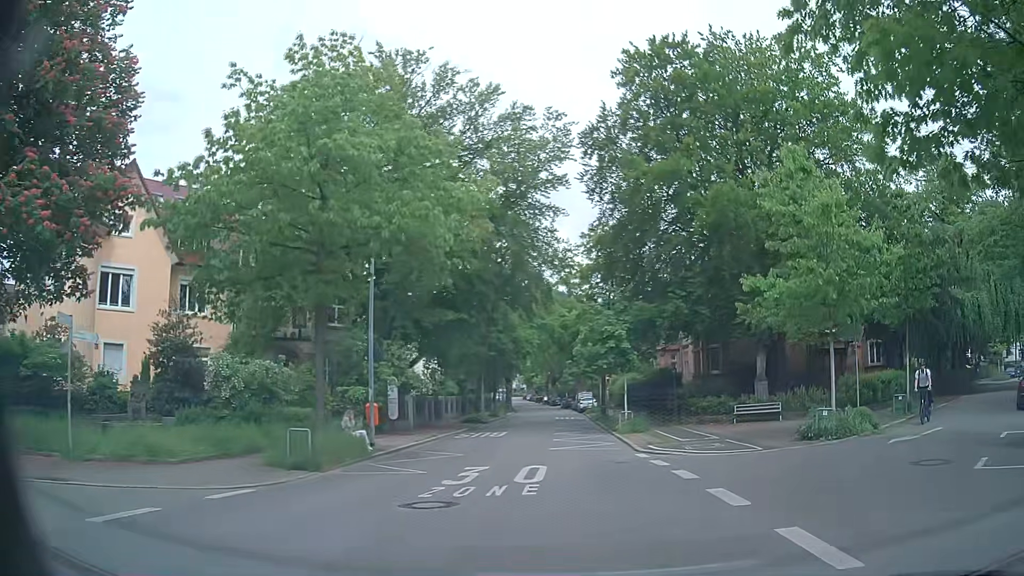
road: unclassified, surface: asphalt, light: Day
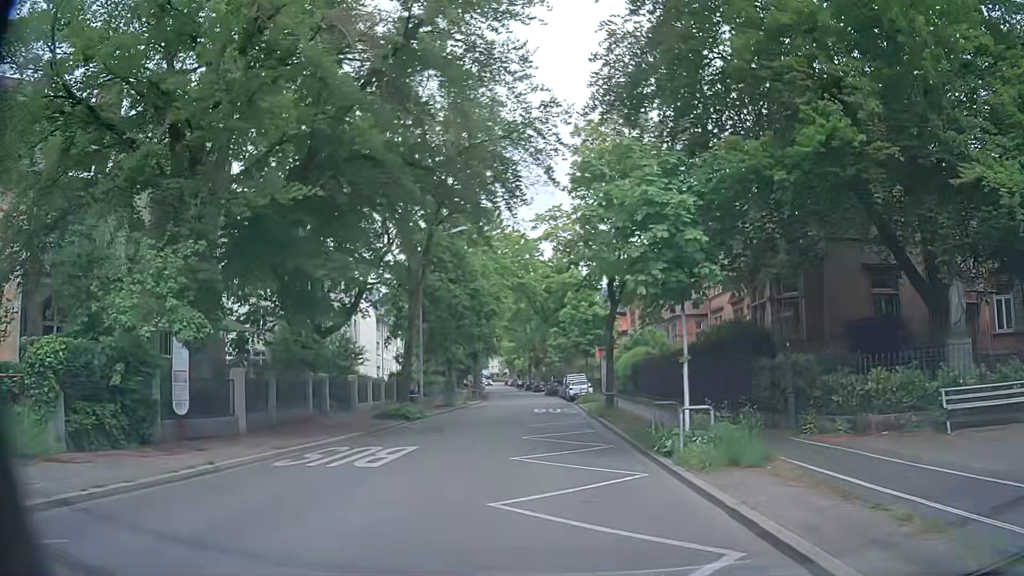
(+0.5, +18.0) m; +3°
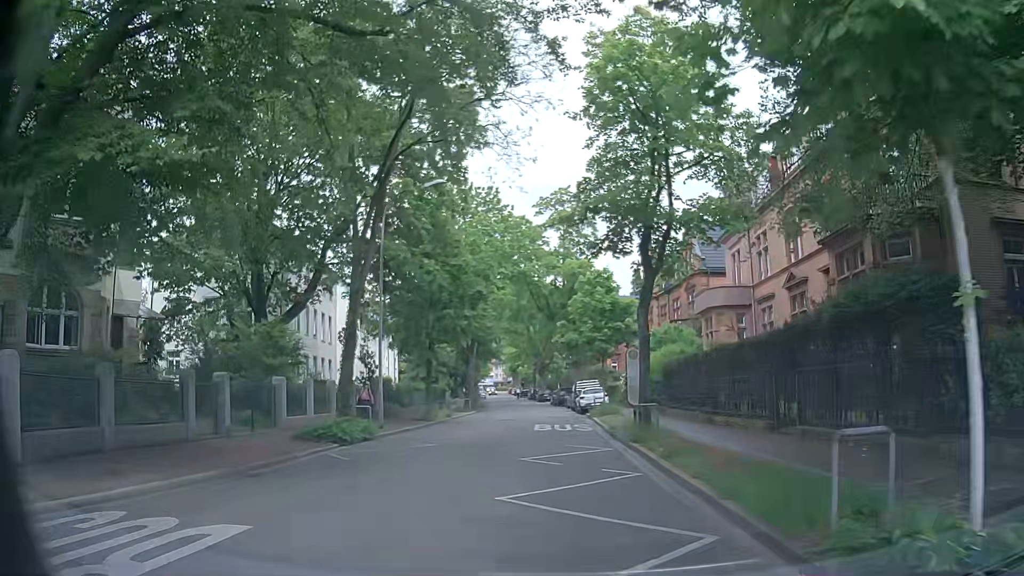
(-0.3, +9.2) m; -2°
(0, +10) (0, +20) (0, +30) (0, +40) (-1, +50) (-1, +60) (-2, +70) (-3, +80) (-4, +90) (-5, +100) m
